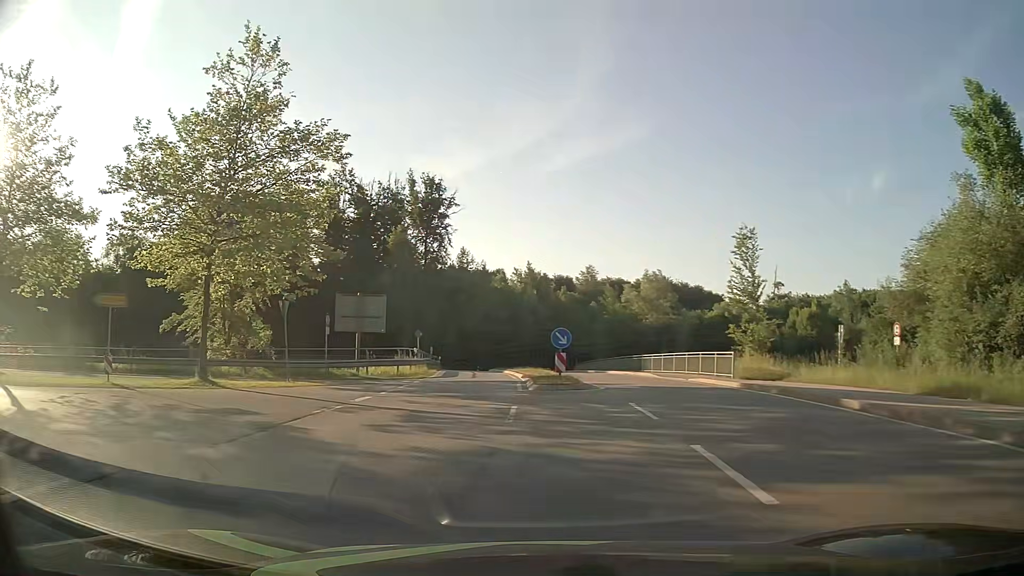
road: secondary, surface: asphalt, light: Day
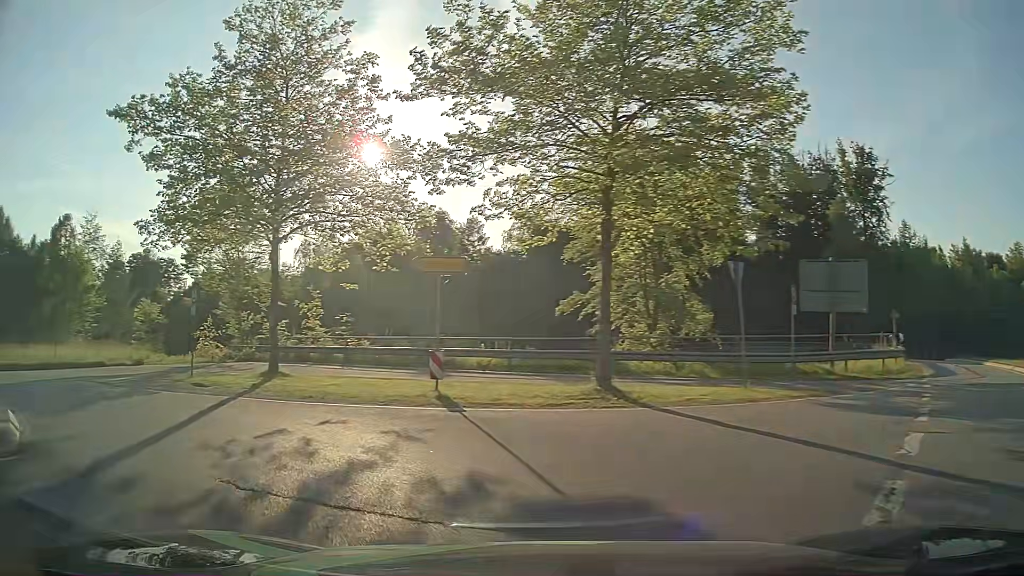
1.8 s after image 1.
(-2.6, +8.4) m; -37°
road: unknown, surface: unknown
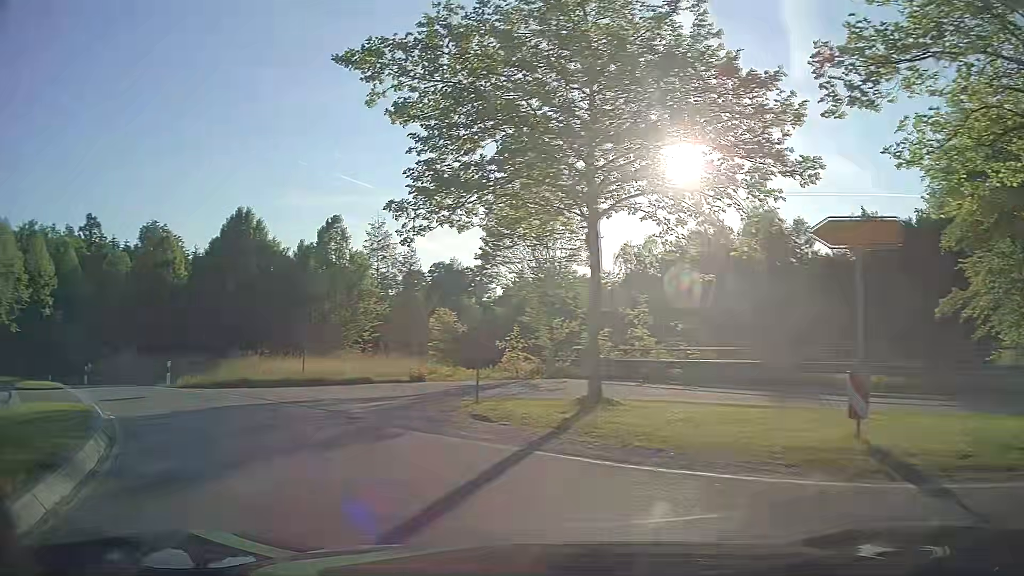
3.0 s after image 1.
(-1.4, +5.5) m; -27°
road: primary_link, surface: asphalt
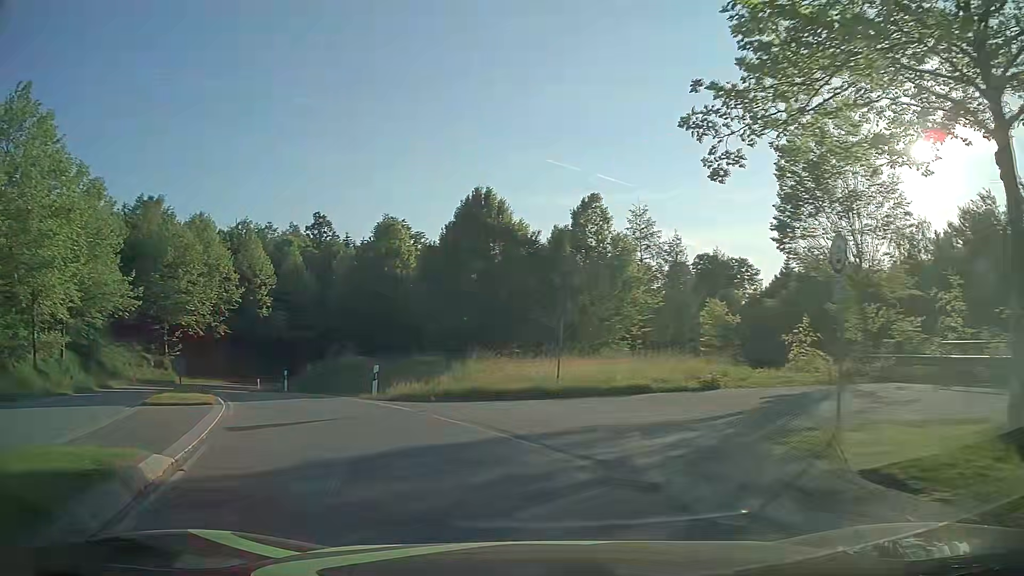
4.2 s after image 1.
(-1.4, +6.1) m; -23°
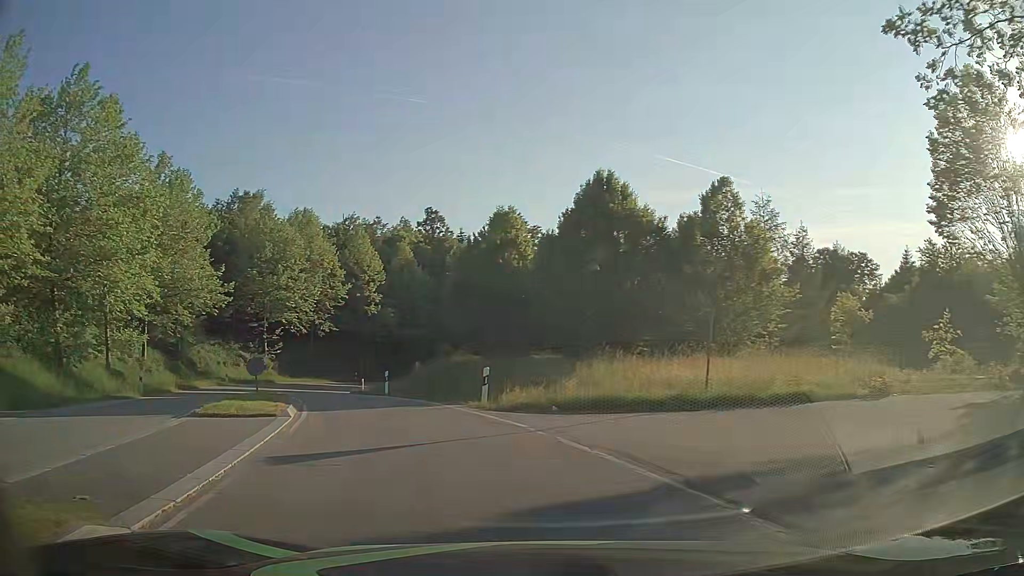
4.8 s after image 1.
(-0.3, +3.5) m; -9°
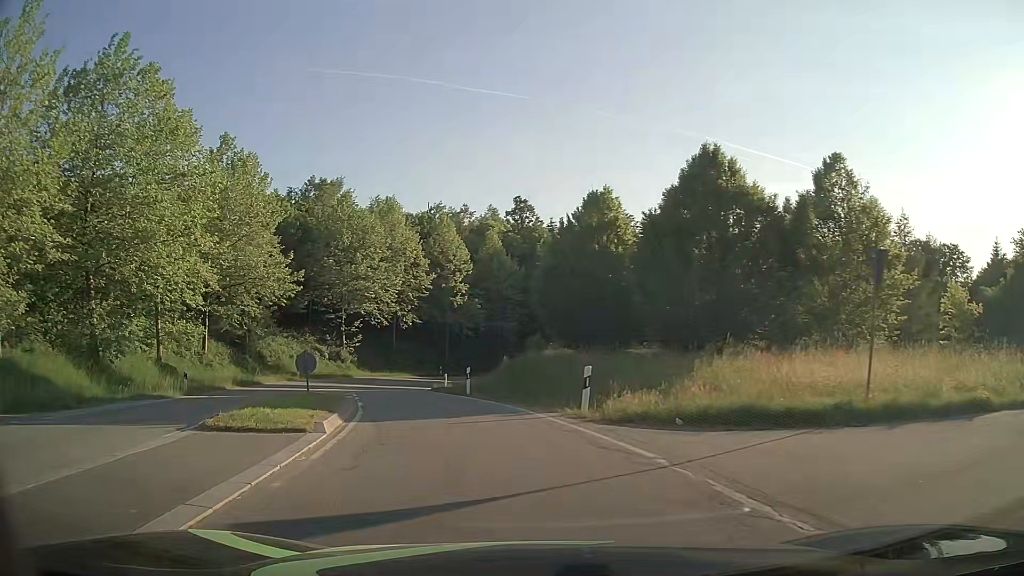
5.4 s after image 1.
(-0.3, +3.7) m; -8°
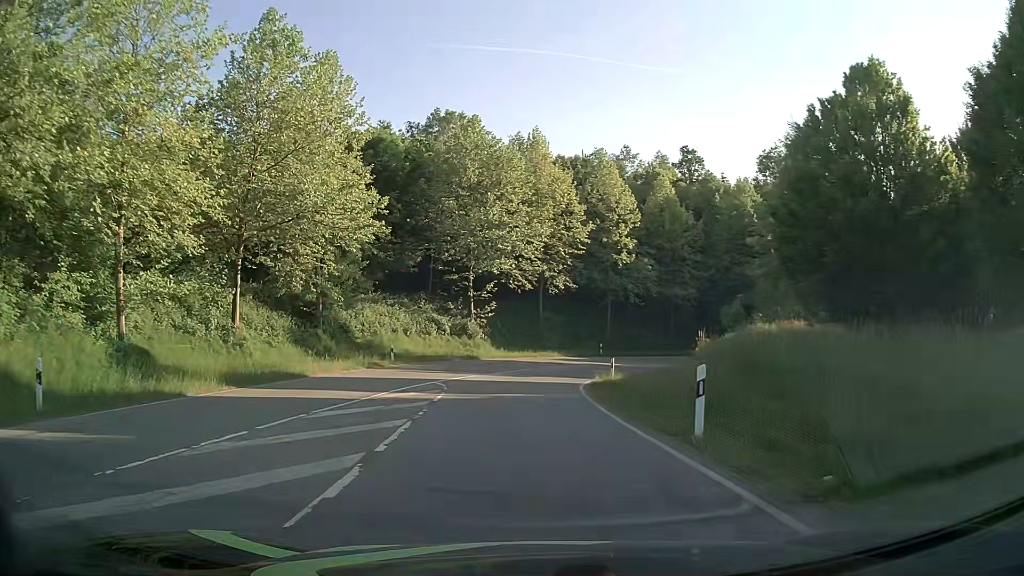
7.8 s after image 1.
(-2.4, +16.4) m; -13°
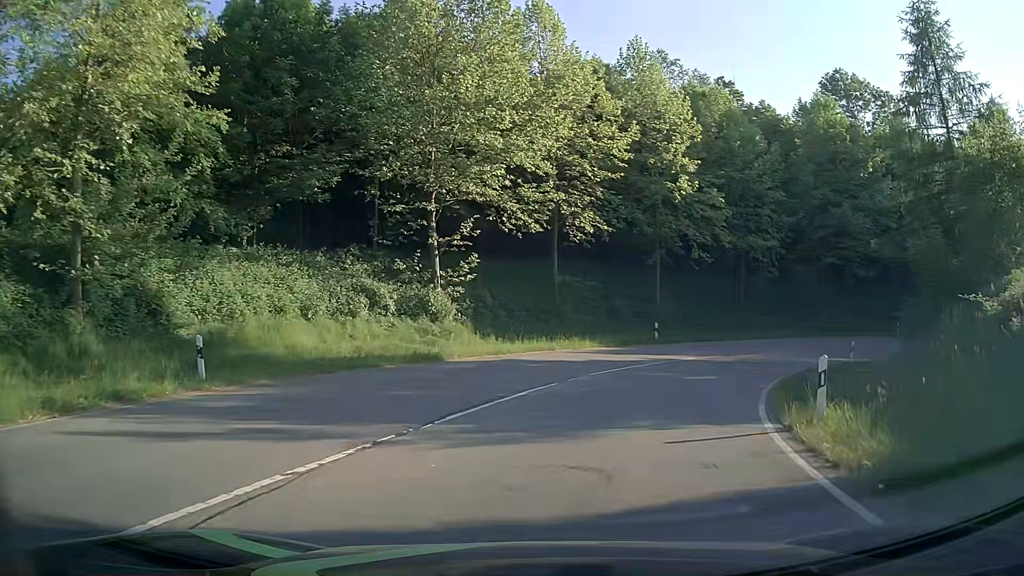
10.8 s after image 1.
(-0.7, +22.0) m; 0°
